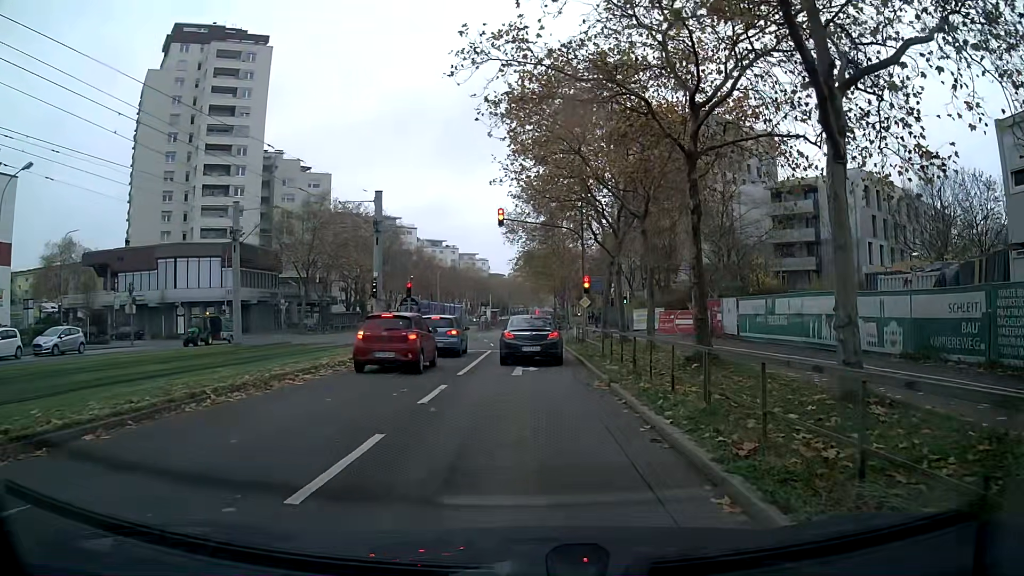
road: tertiary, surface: asphalt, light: Day
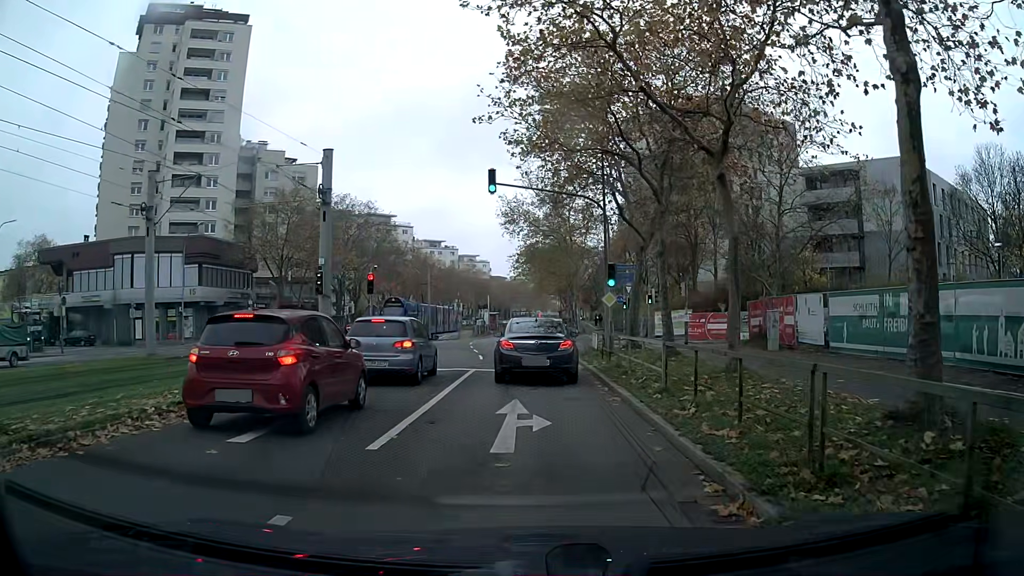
(0.0, +9.2) m; -1°
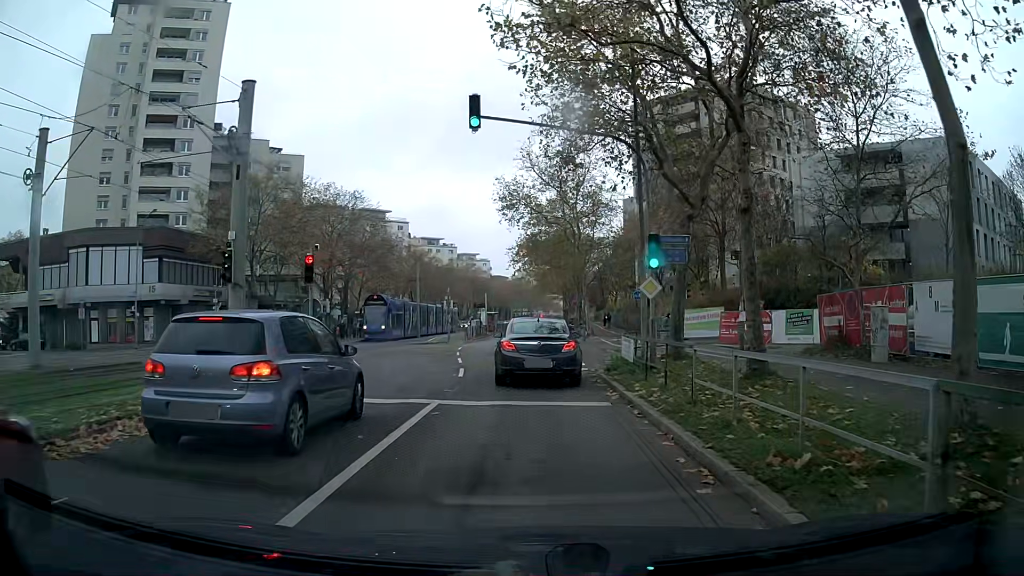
(+0.1, +8.0) m; +1°
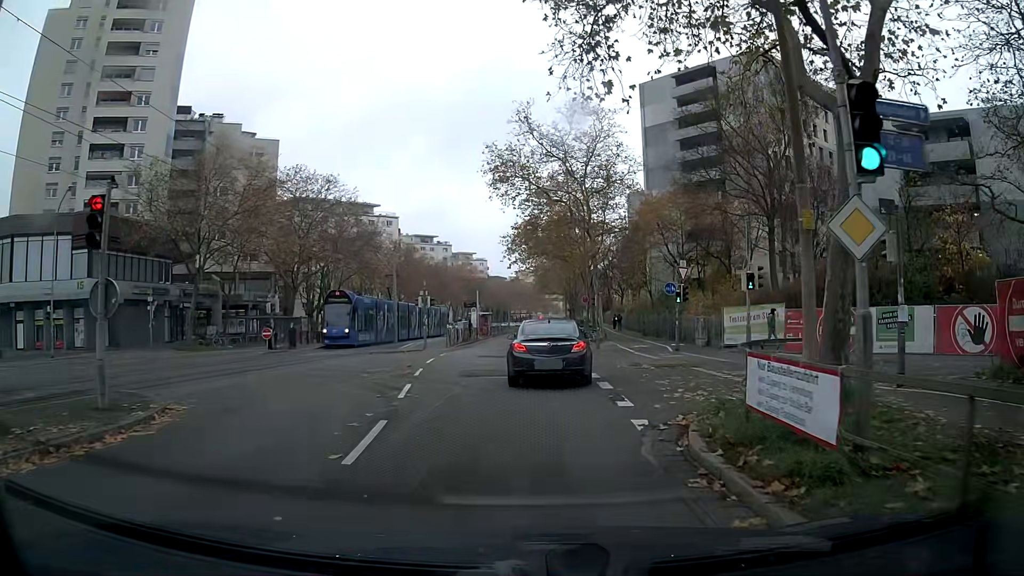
(0.0, +10.5) m; 0°
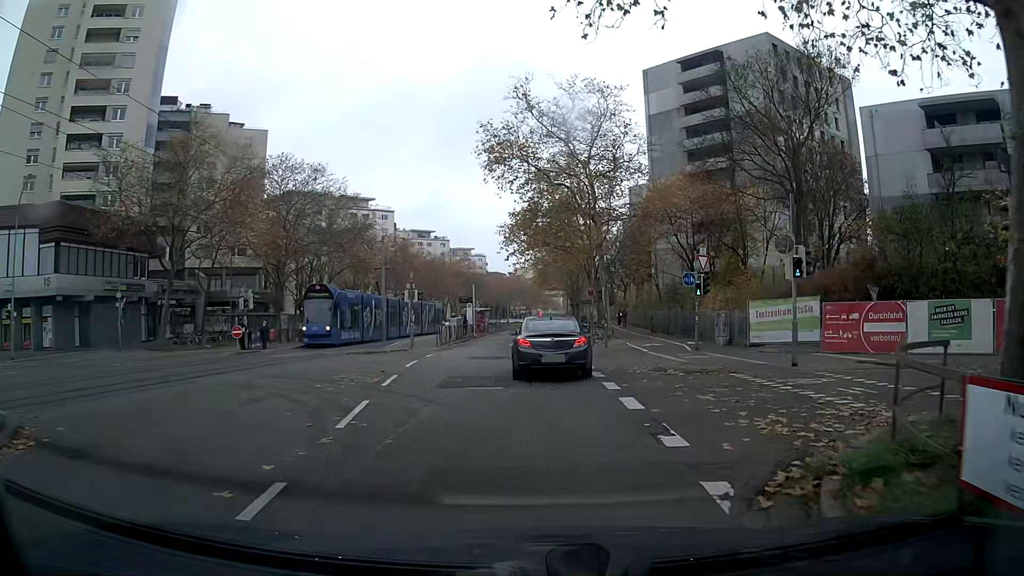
(0.0, +4.1) m; 0°
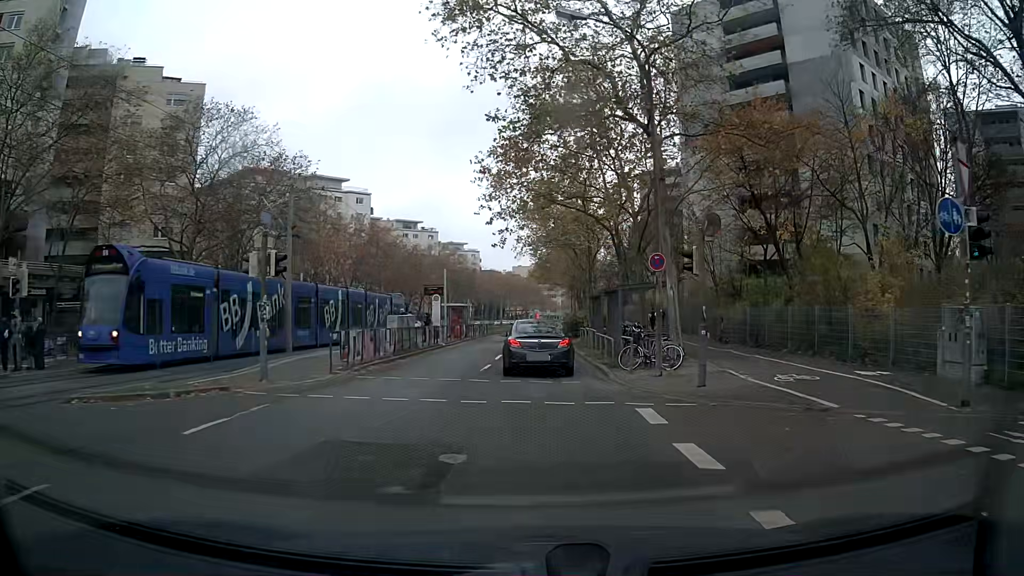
(+0.1, +19.2) m; 0°
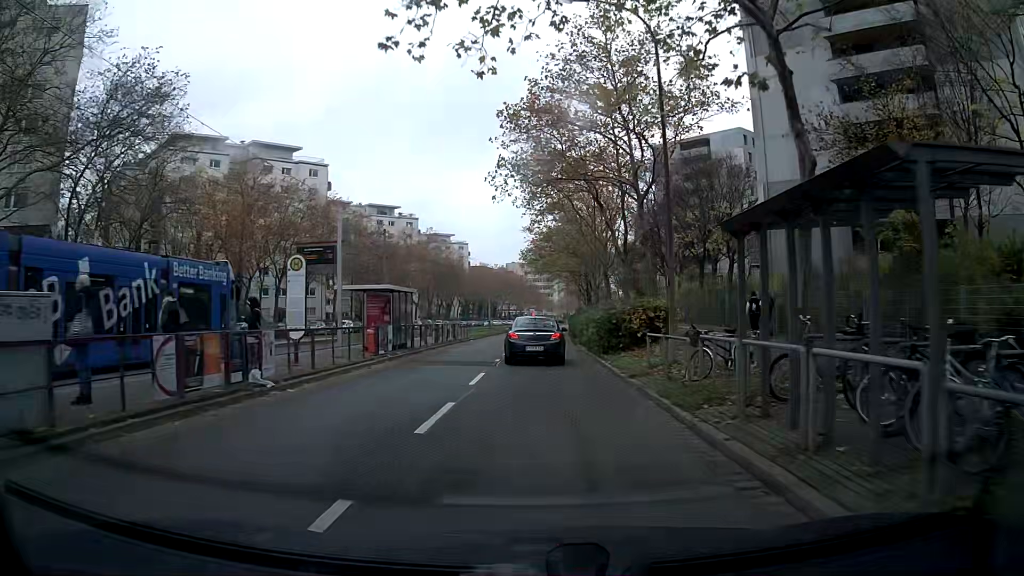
(+0.2, +23.5) m; +2°
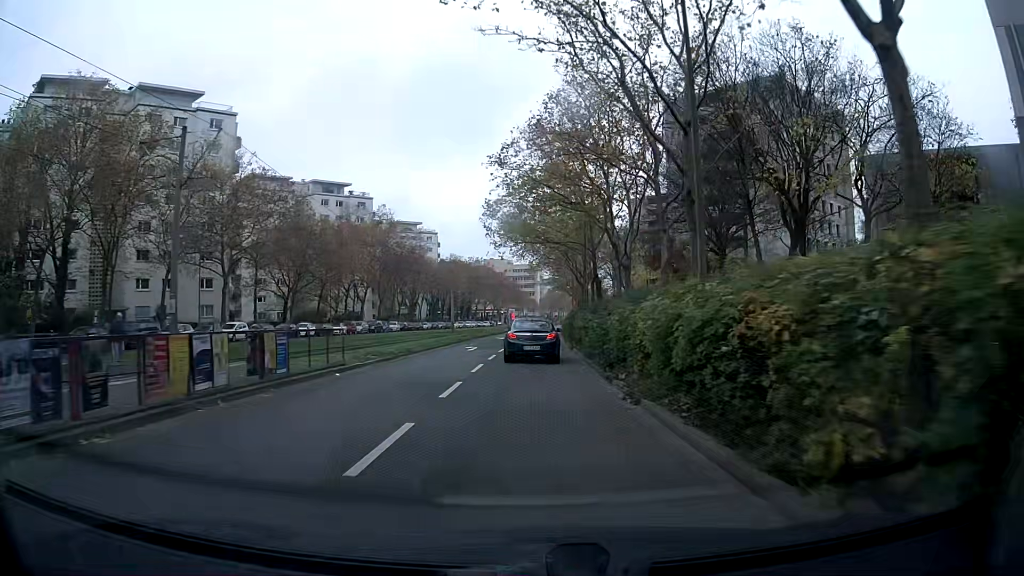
(0.0, +26.8) m; 0°
